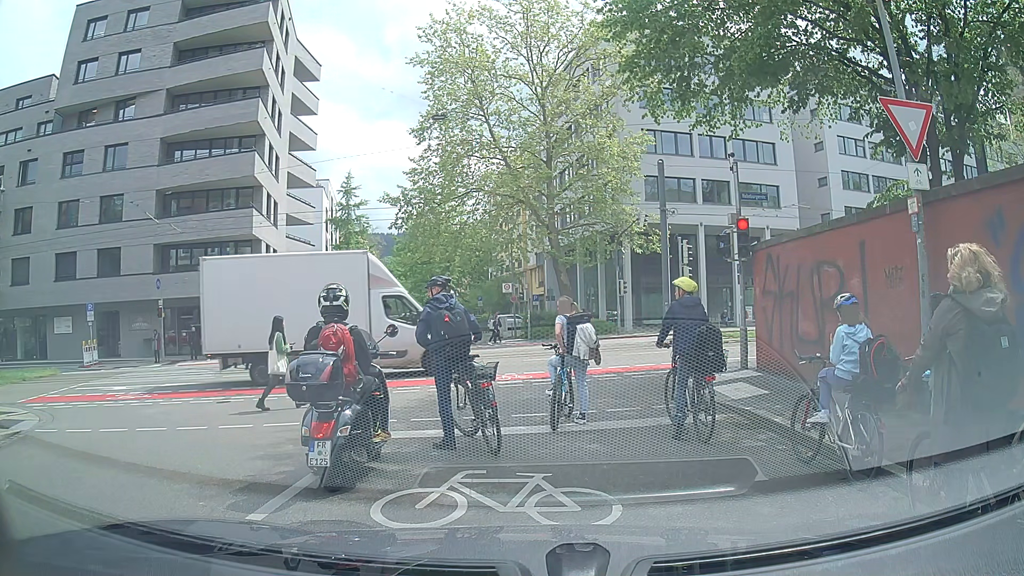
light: Day
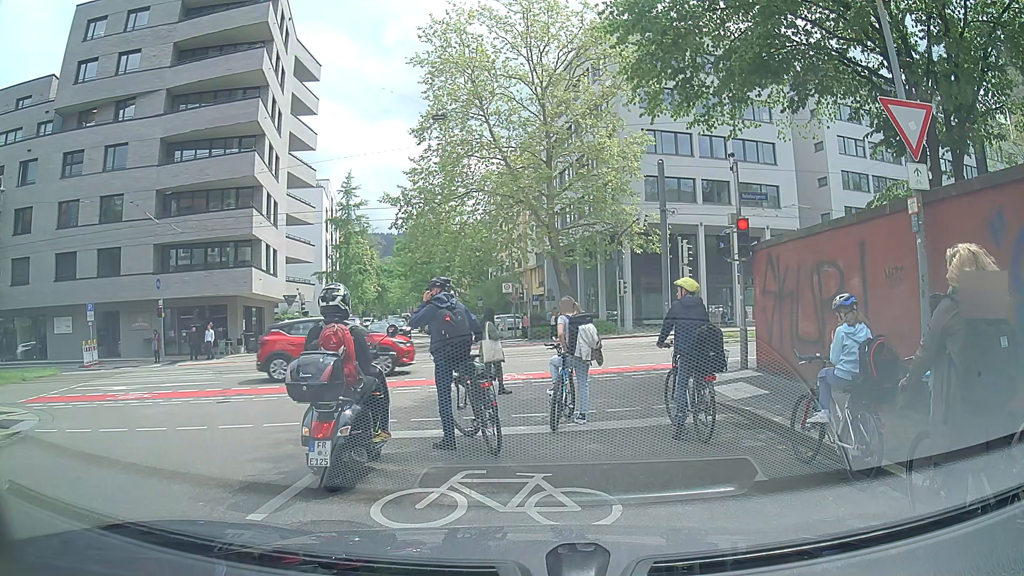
(0.0, 0.0) m; 0°
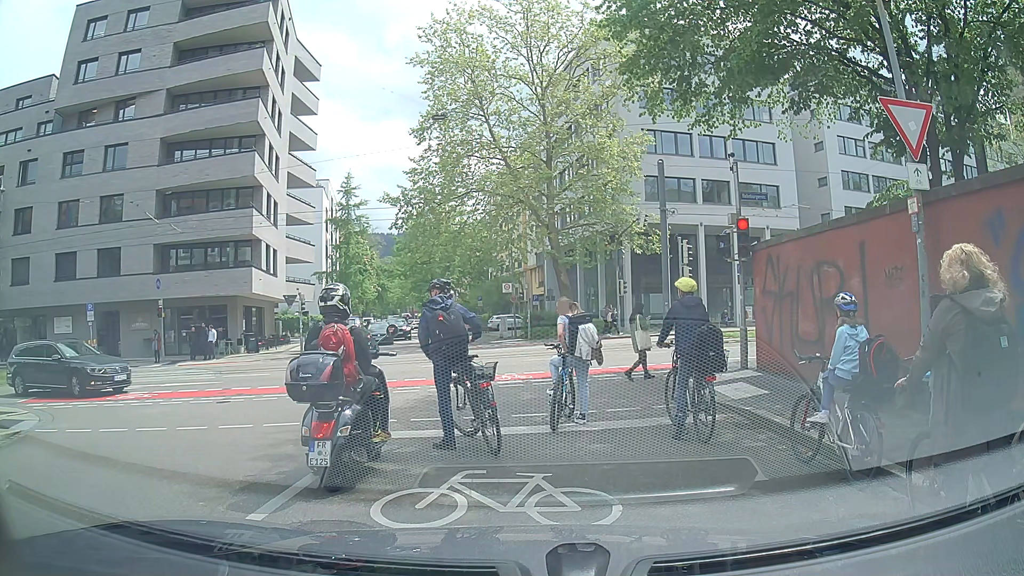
(0.0, 0.0) m; 0°
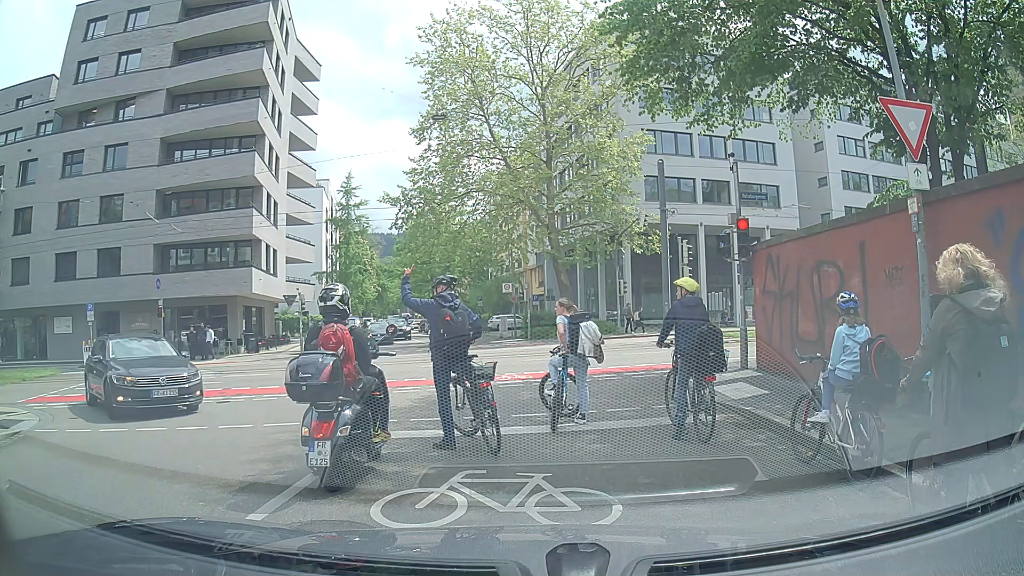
(0.0, 0.0) m; 0°
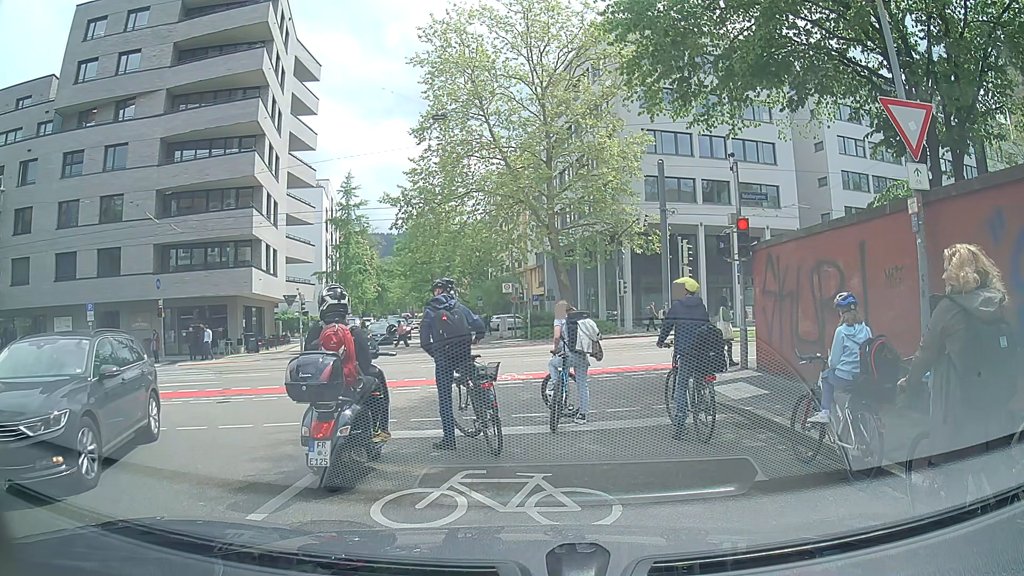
(0.0, 0.0) m; 0°
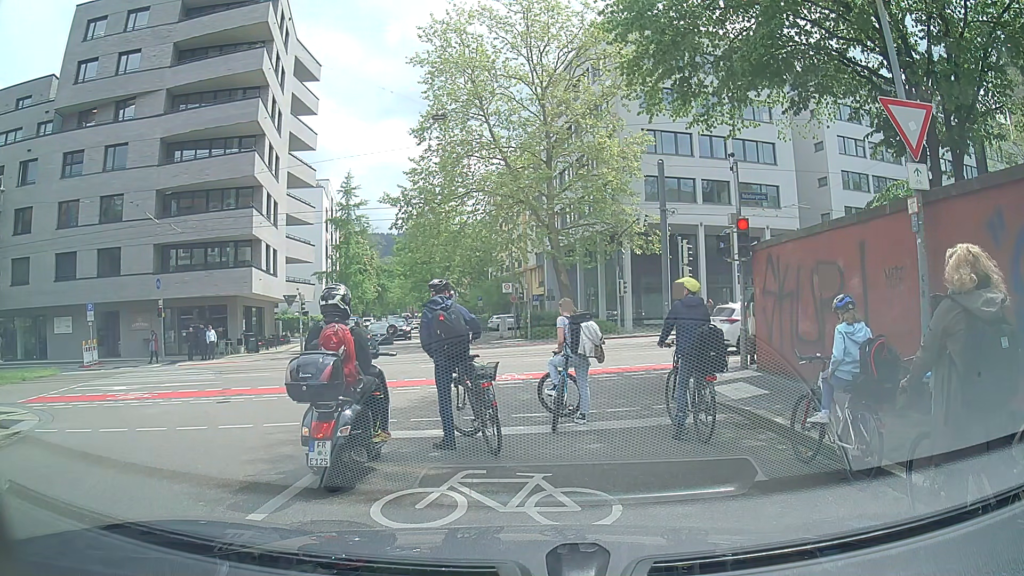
(0.0, 0.0) m; 0°
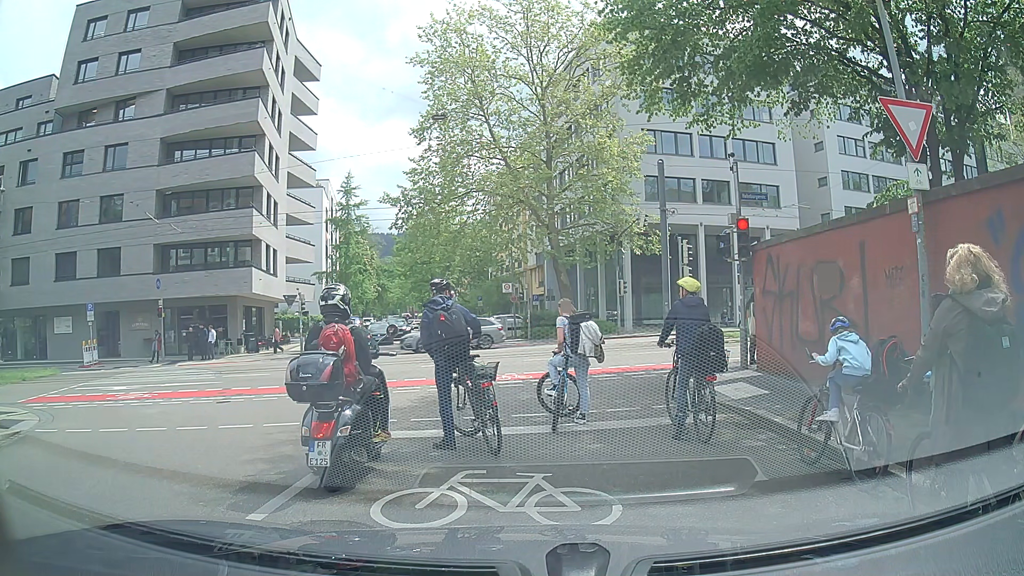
(0.0, 0.0) m; 0°
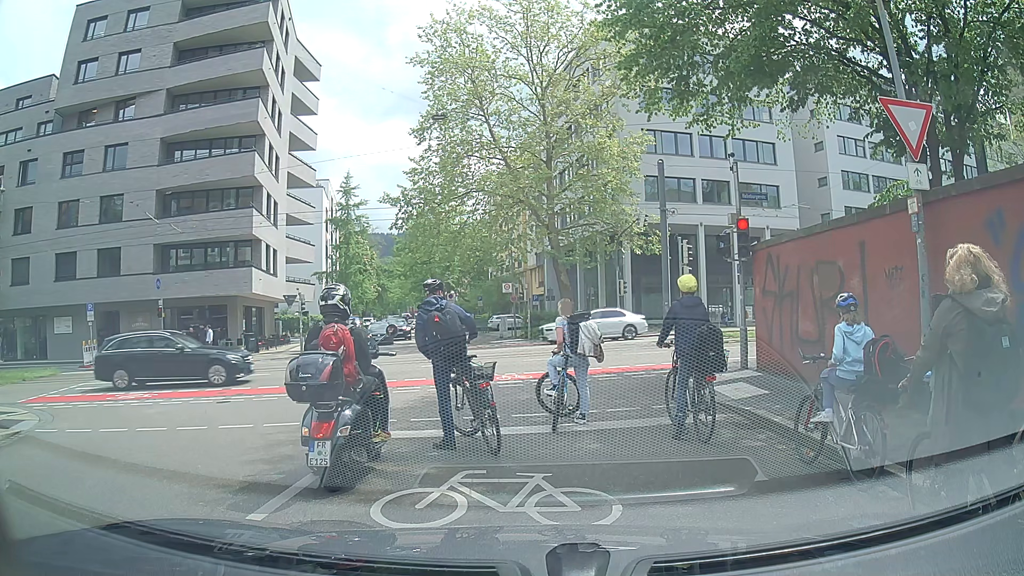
(0.0, 0.0) m; 0°
